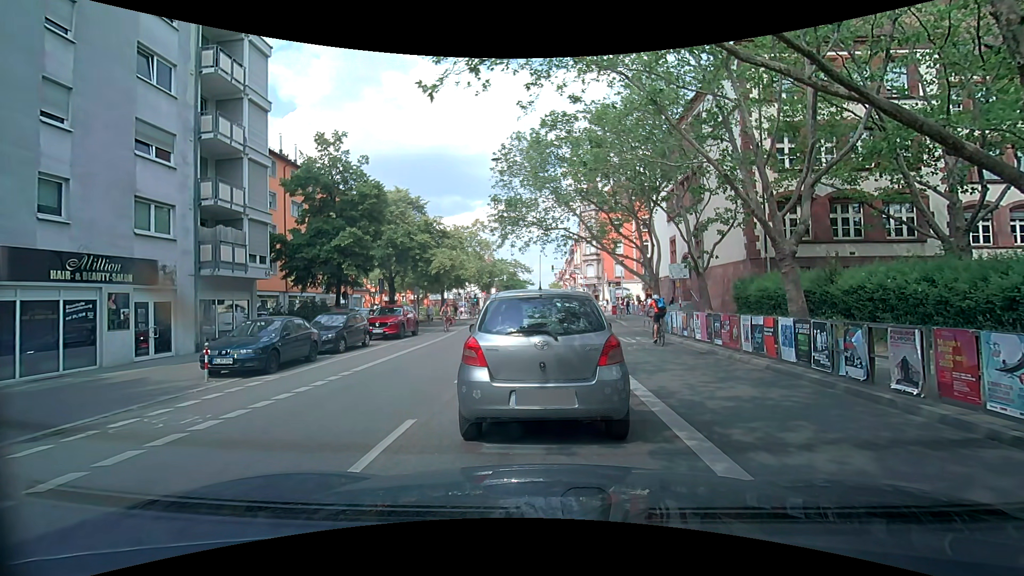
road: secondary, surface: asphalt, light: Day
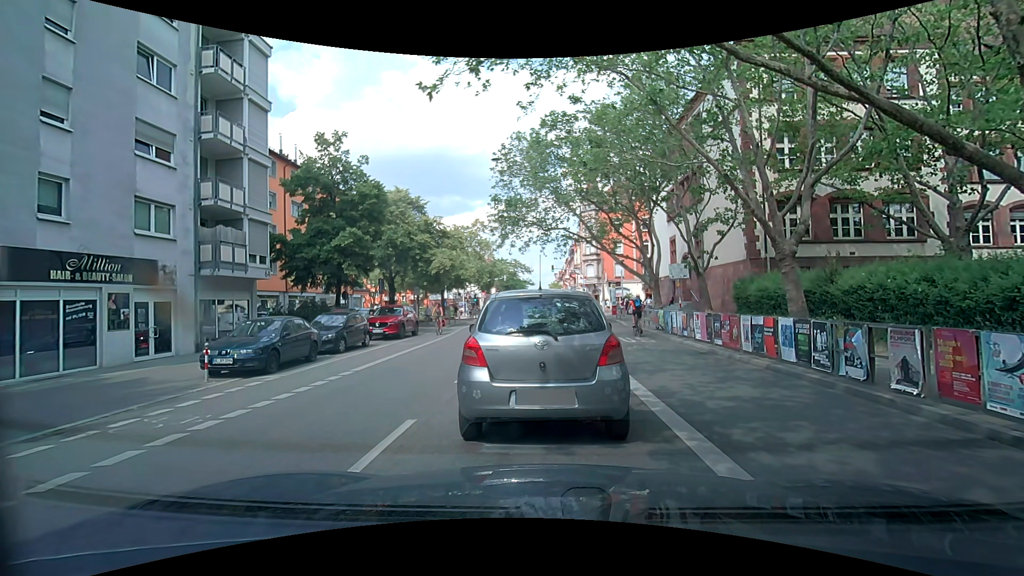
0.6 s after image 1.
(0.0, 0.0) m; 0°
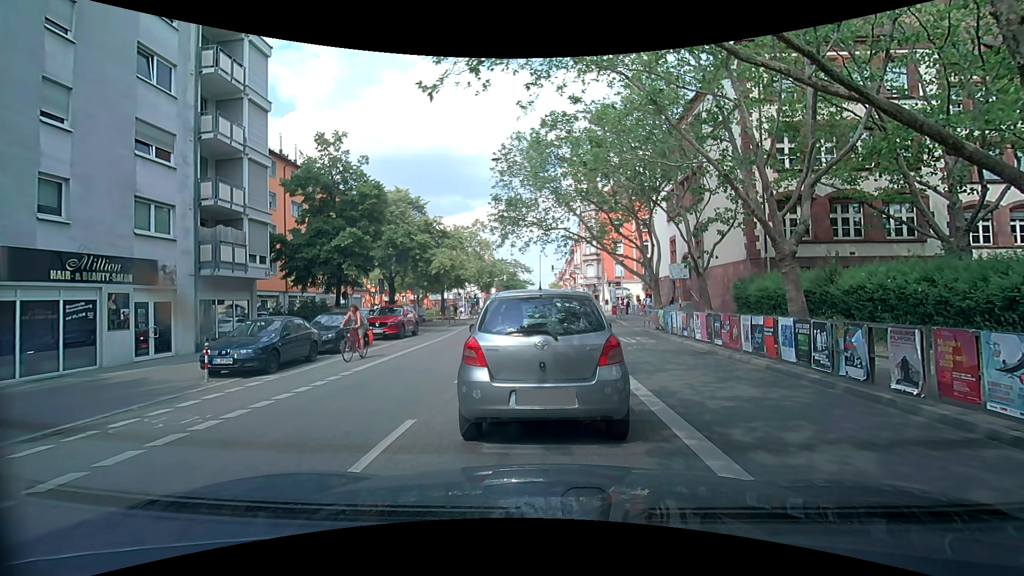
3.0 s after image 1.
(0.0, 0.0) m; 0°
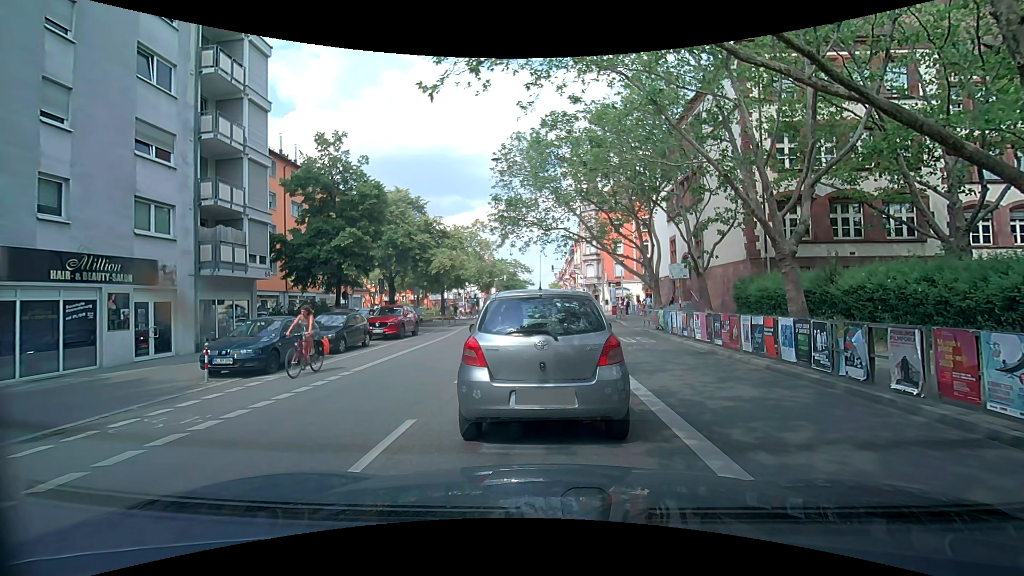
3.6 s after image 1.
(0.0, 0.0) m; 0°
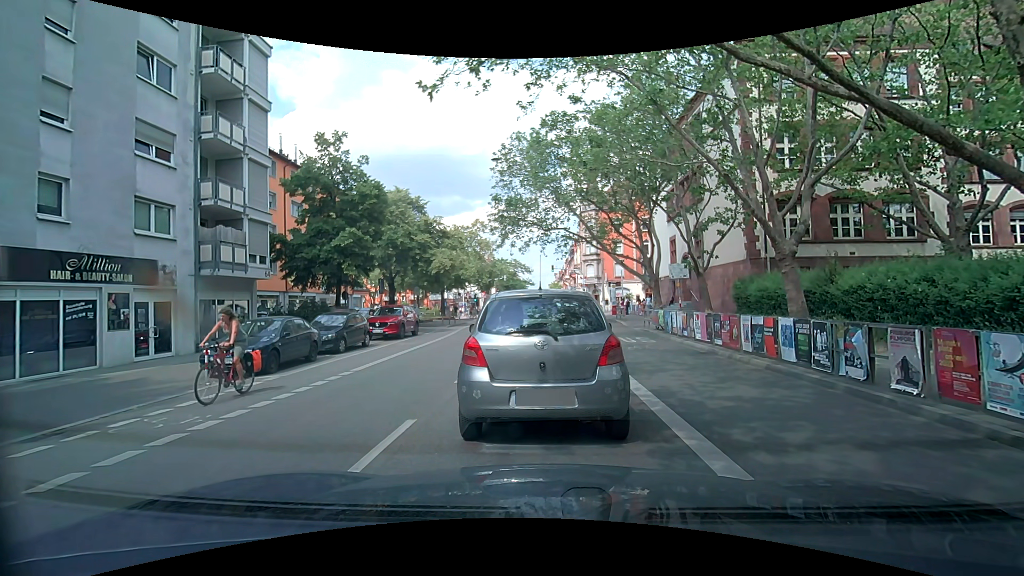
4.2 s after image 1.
(0.0, 0.0) m; 0°
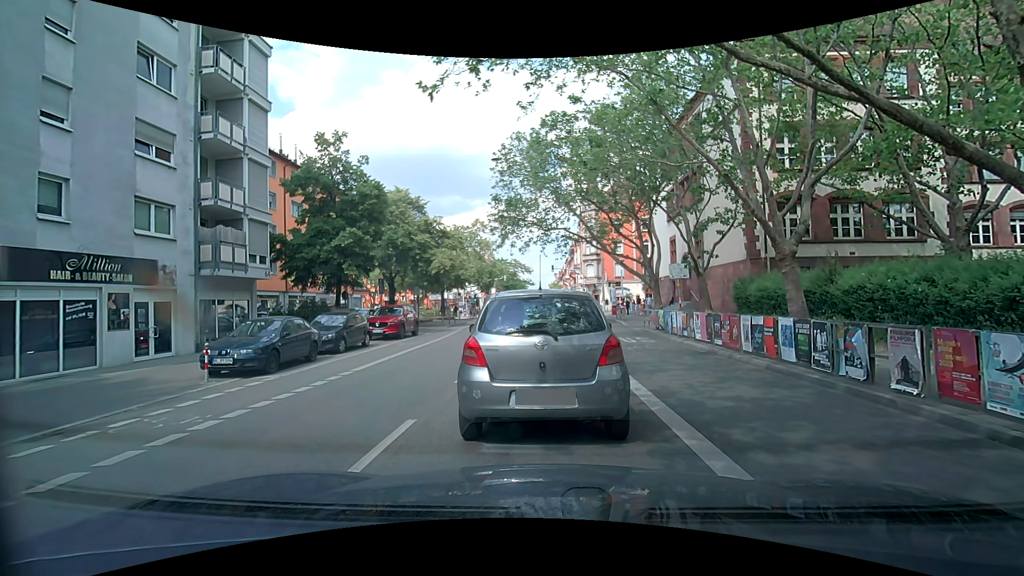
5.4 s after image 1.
(0.0, 0.0) m; 0°
